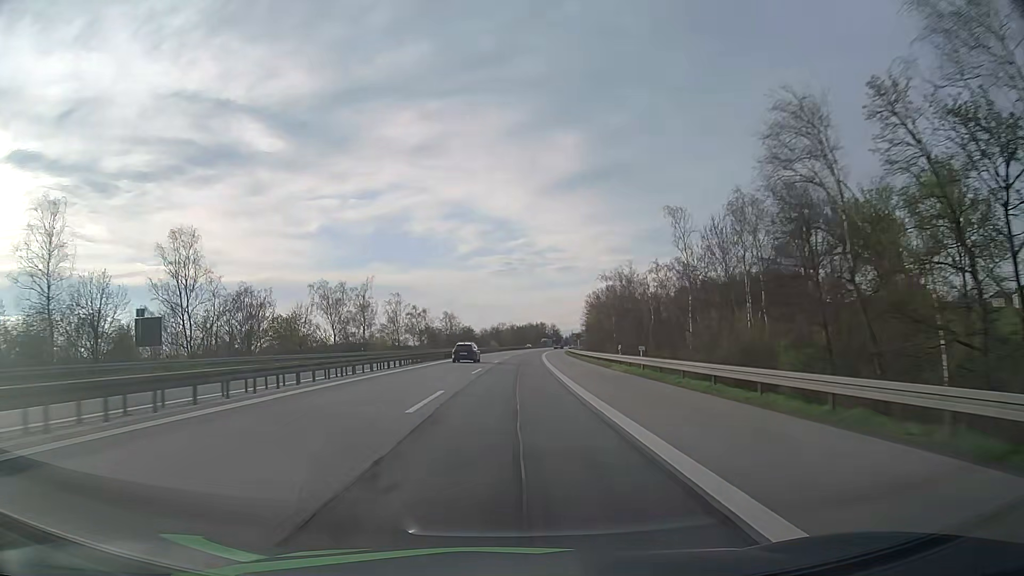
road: motorway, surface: asphalt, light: Day
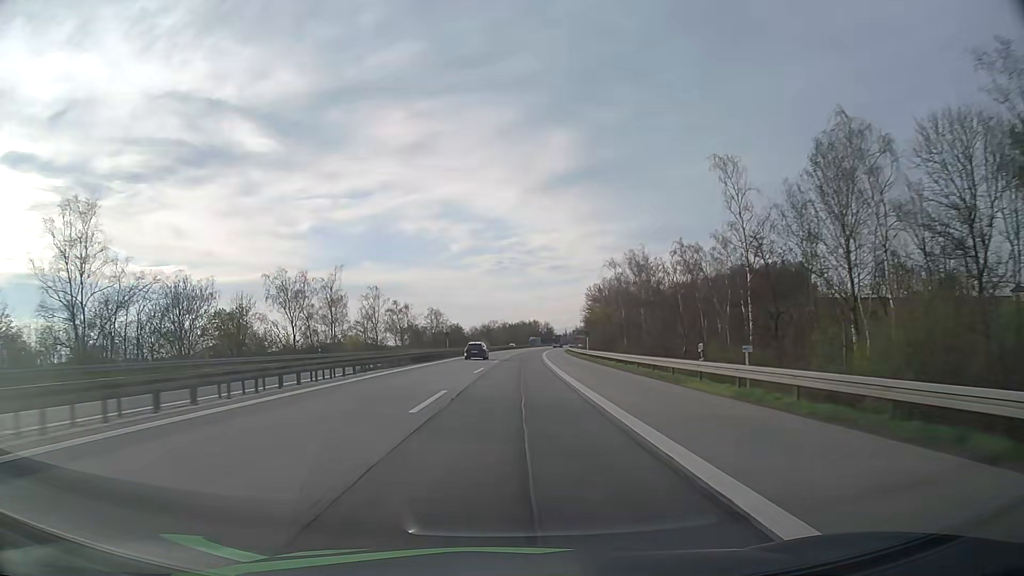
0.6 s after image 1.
(+0.1, +18.2) m; +1°
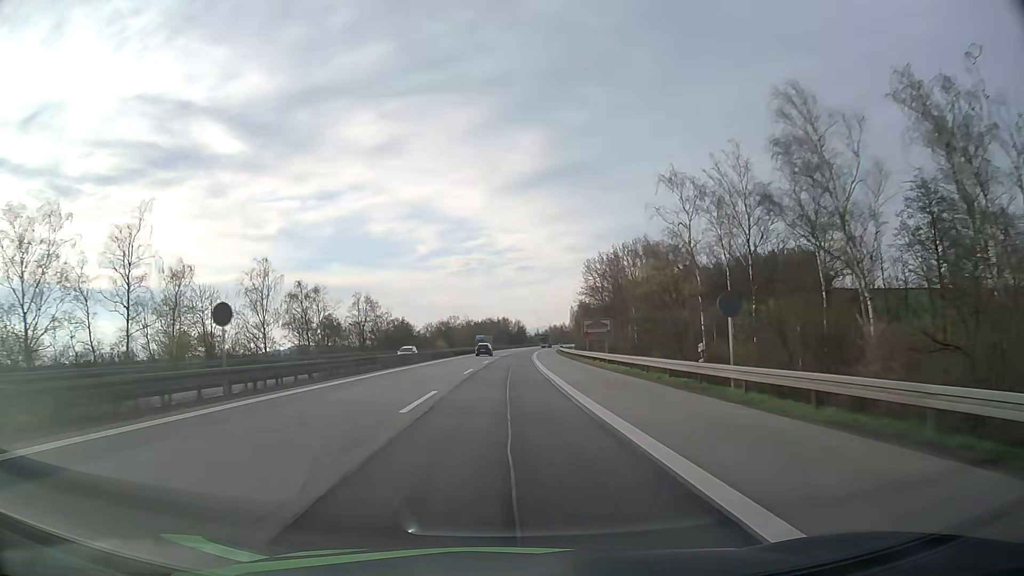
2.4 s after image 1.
(+1.2, +54.1) m; +3°
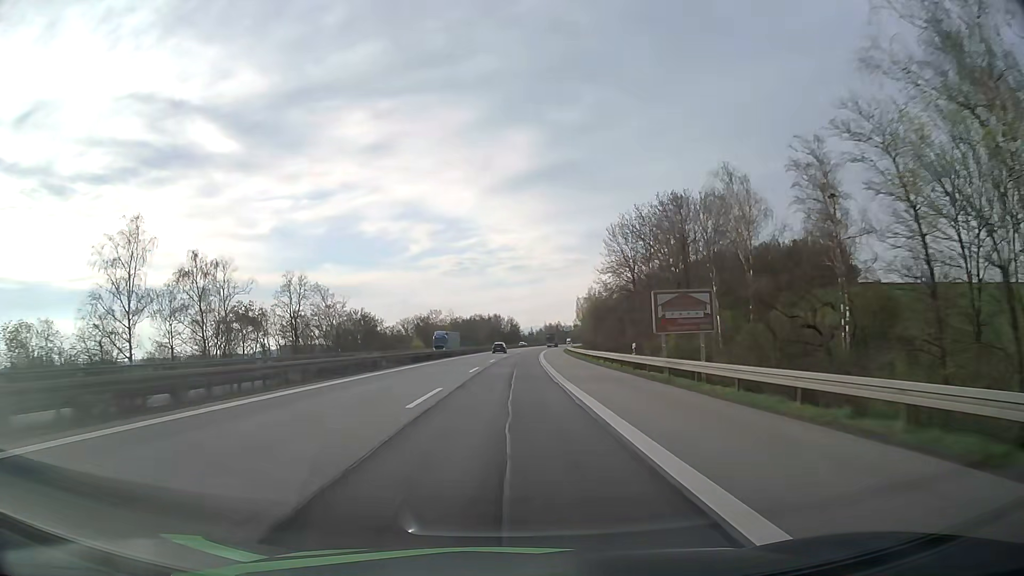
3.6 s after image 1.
(+0.3, +35.5) m; +1°
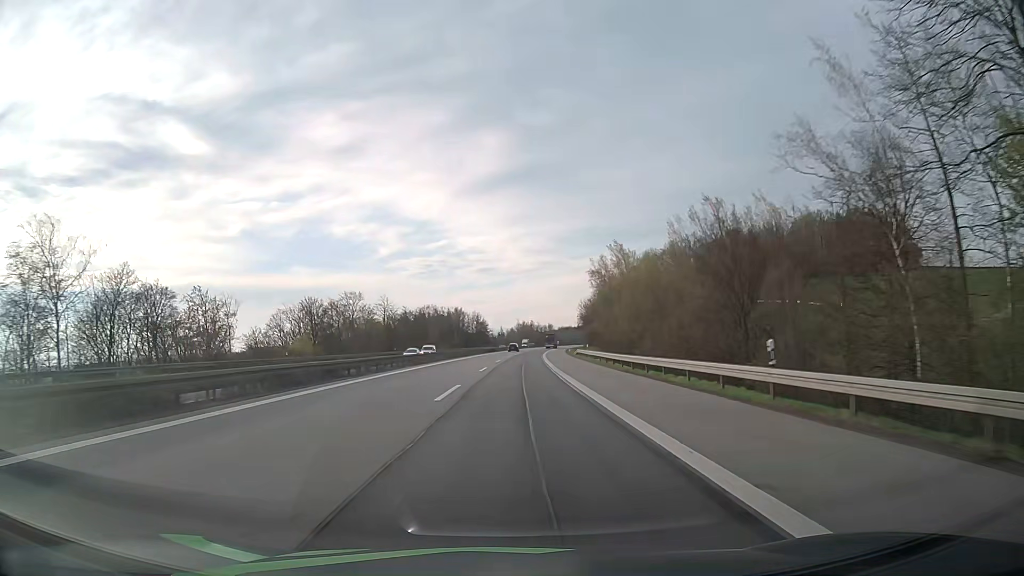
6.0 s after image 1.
(+1.4, +70.3) m; +3°
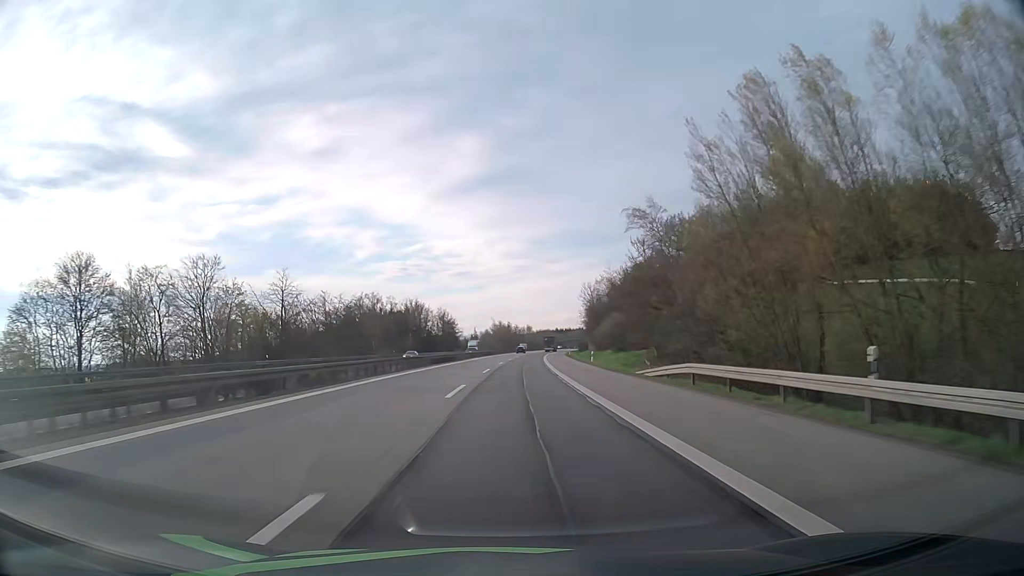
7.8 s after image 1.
(+0.8, +52.9) m; +2°
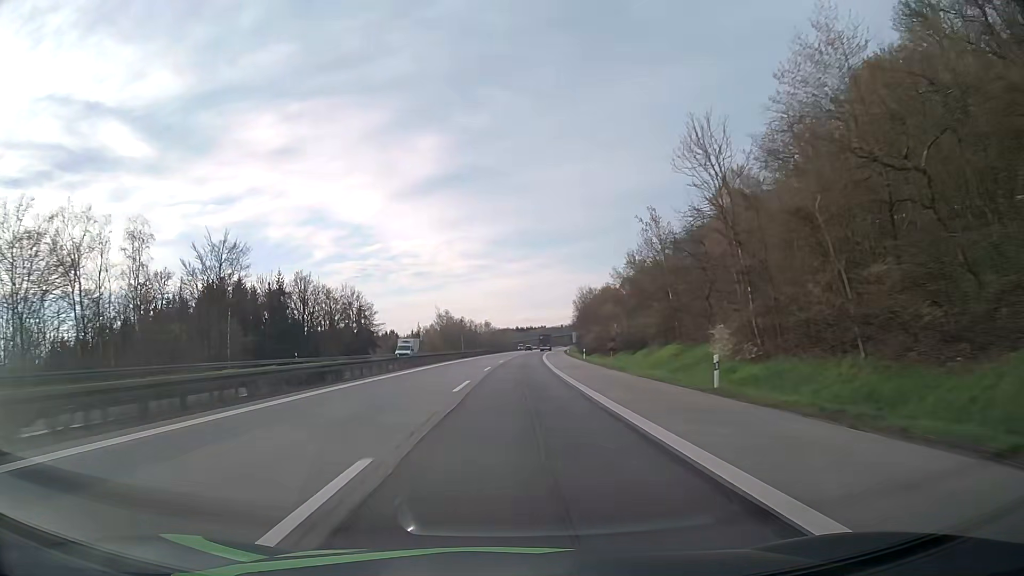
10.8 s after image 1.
(+2.7, +89.1) m; +4°
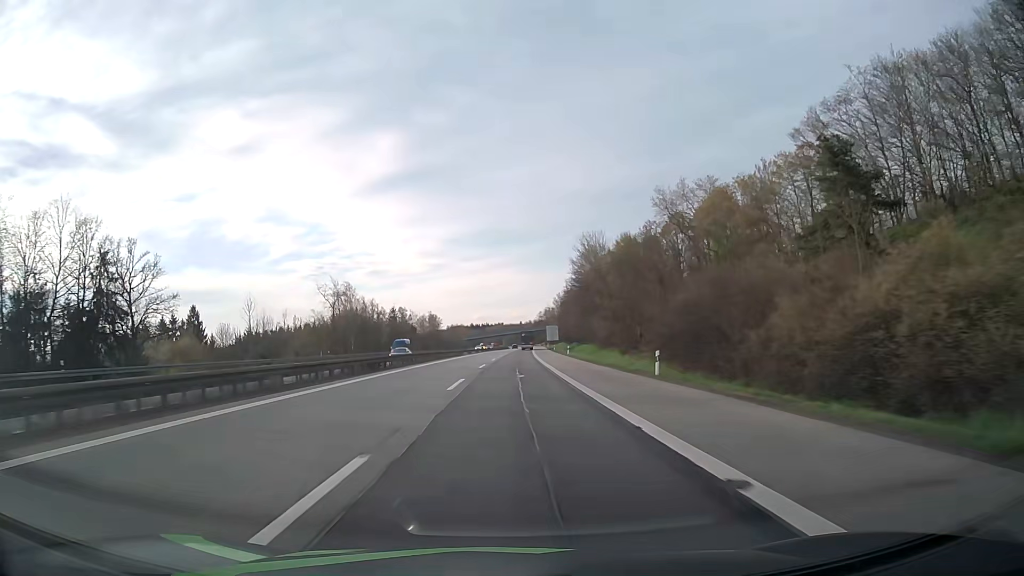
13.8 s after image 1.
(+2.8, +90.5) m; +4°
(0, +10) (0, +20) (0, +30) (0, +40) (0, +50) (+1, +60) (+1, +70) (+1, +80) (+1, +90) (+2, +100) m
